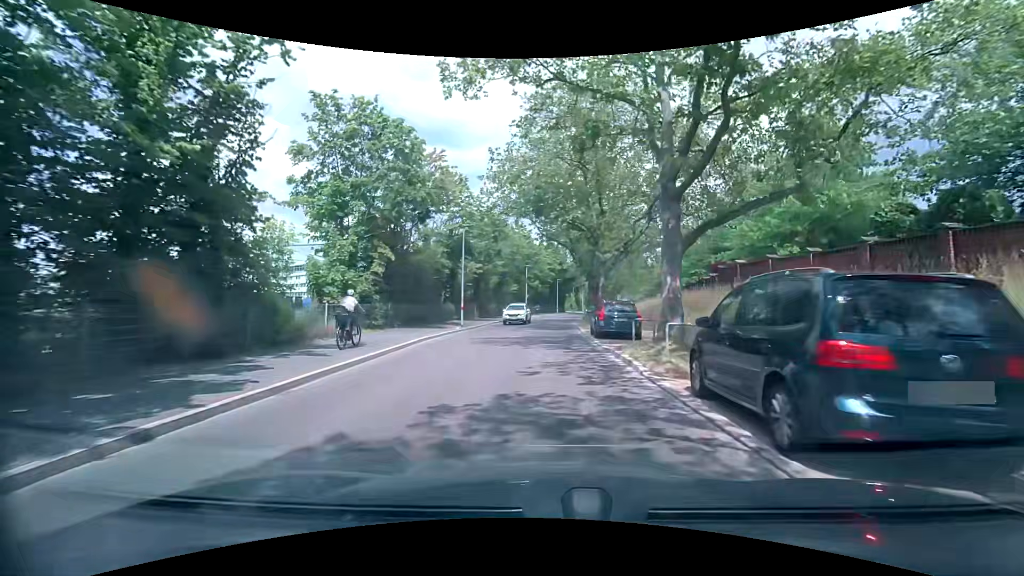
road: tertiary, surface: asphalt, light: Day
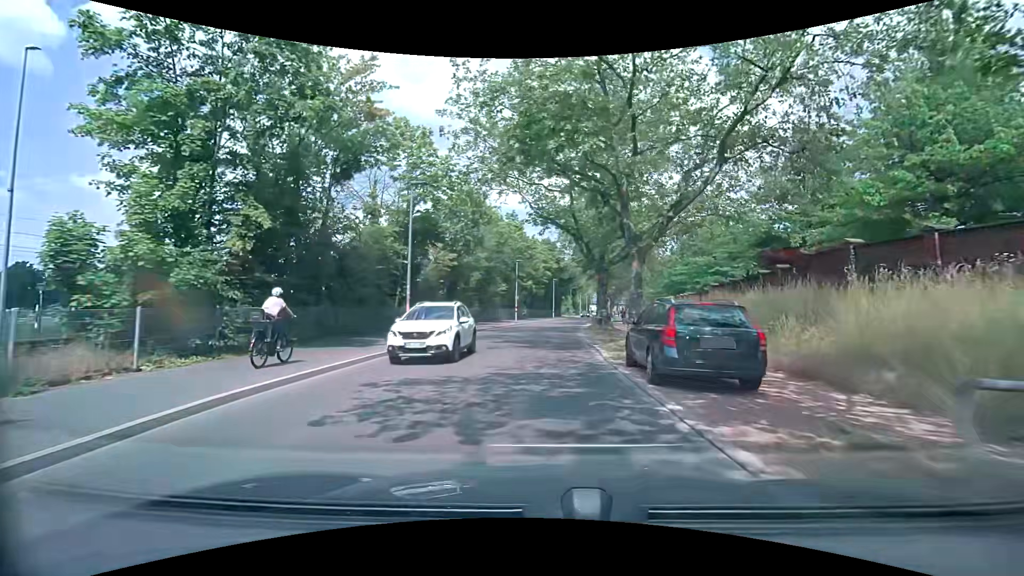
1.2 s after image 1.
(0.0, +10.9) m; 0°
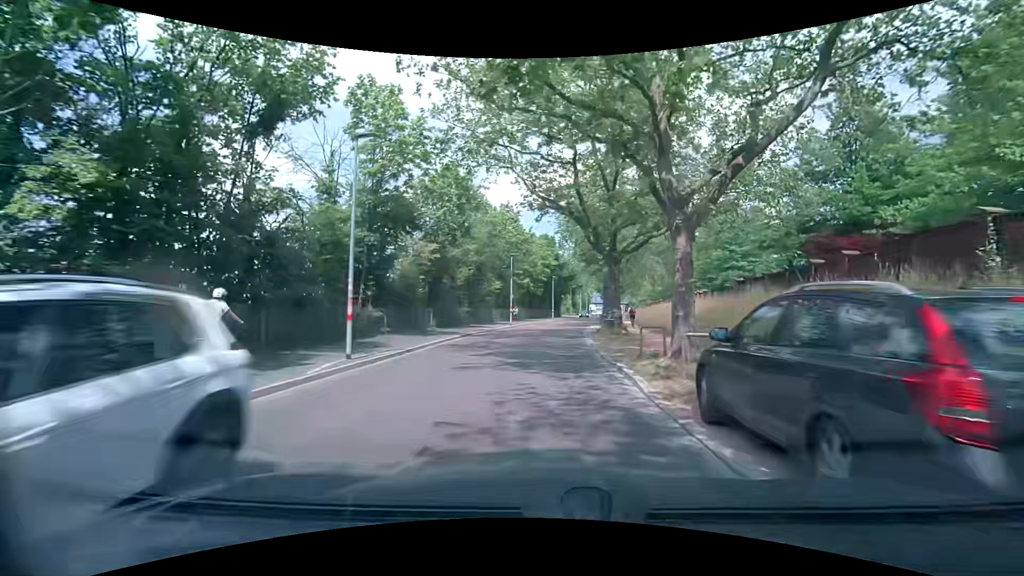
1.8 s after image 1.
(0.0, +5.5) m; -1°
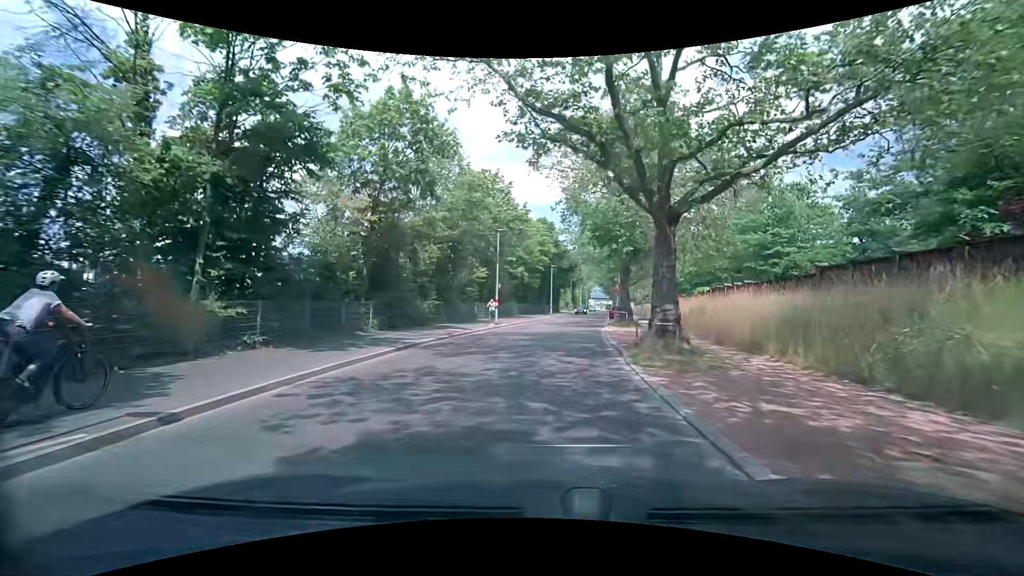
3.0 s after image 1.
(+0.2, +10.7) m; 0°
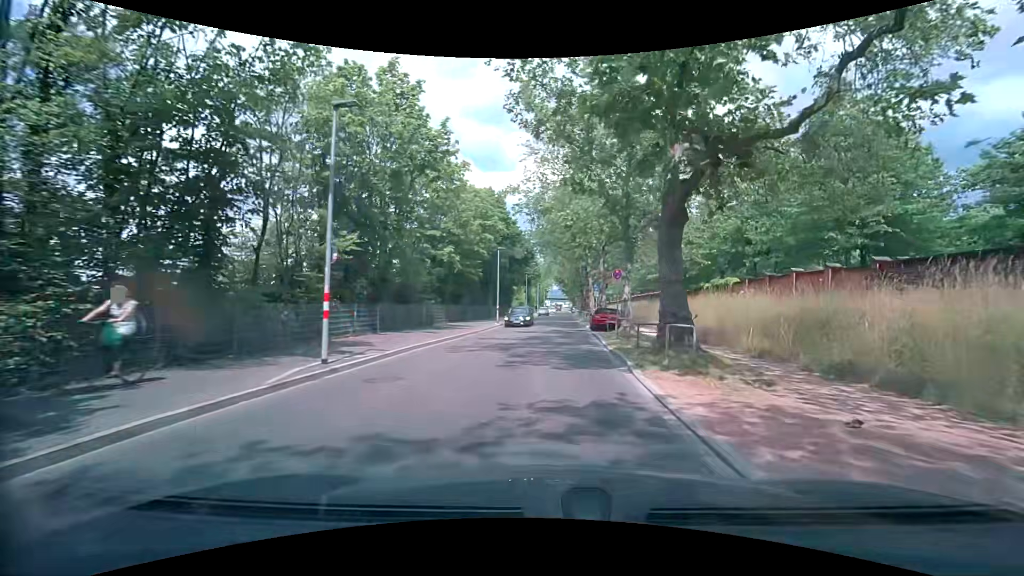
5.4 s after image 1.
(+1.3, +20.1) m; +7°
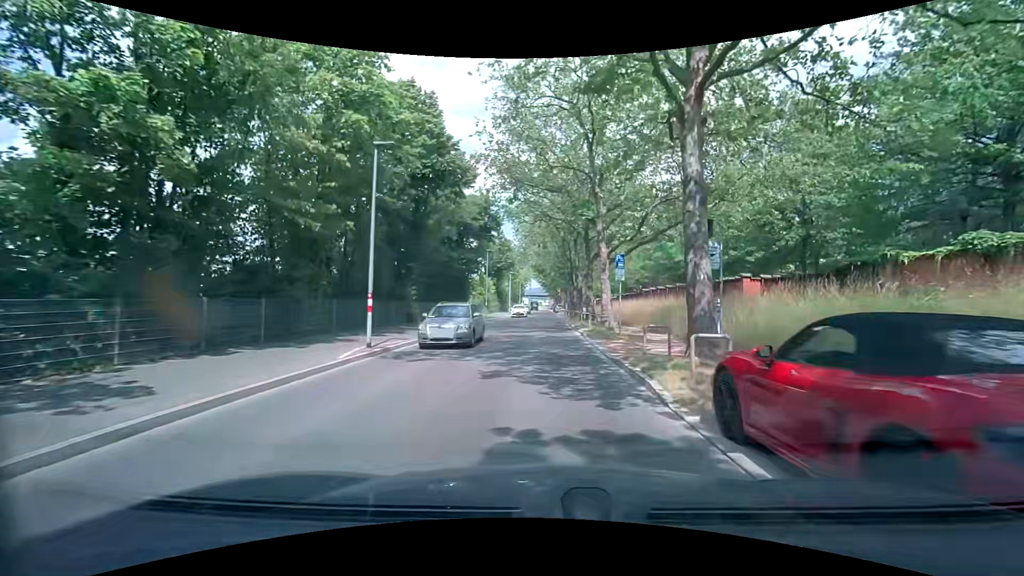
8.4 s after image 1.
(+0.4, +25.7) m; +3°
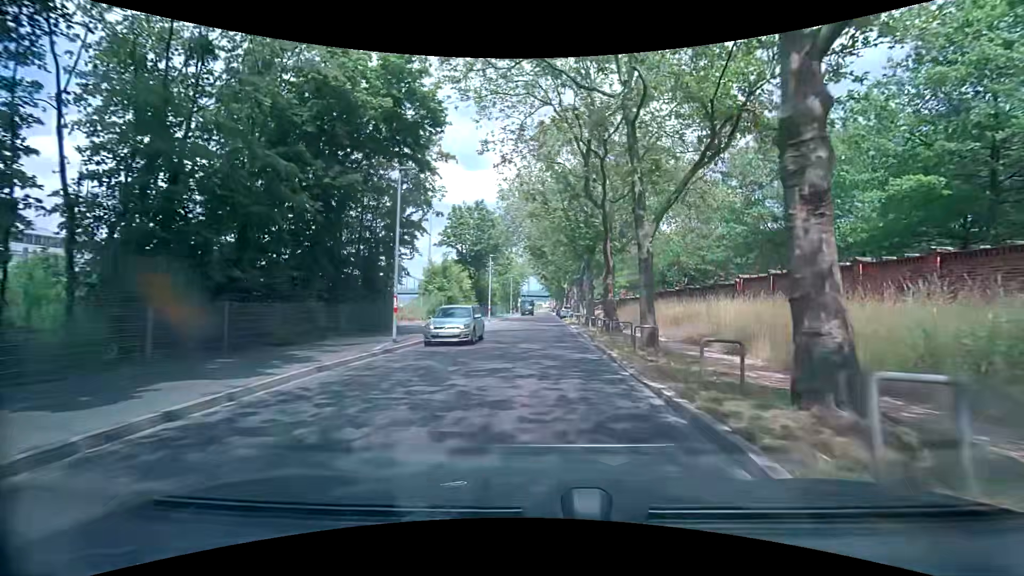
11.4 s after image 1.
(-0.5, +26.8) m; -1°
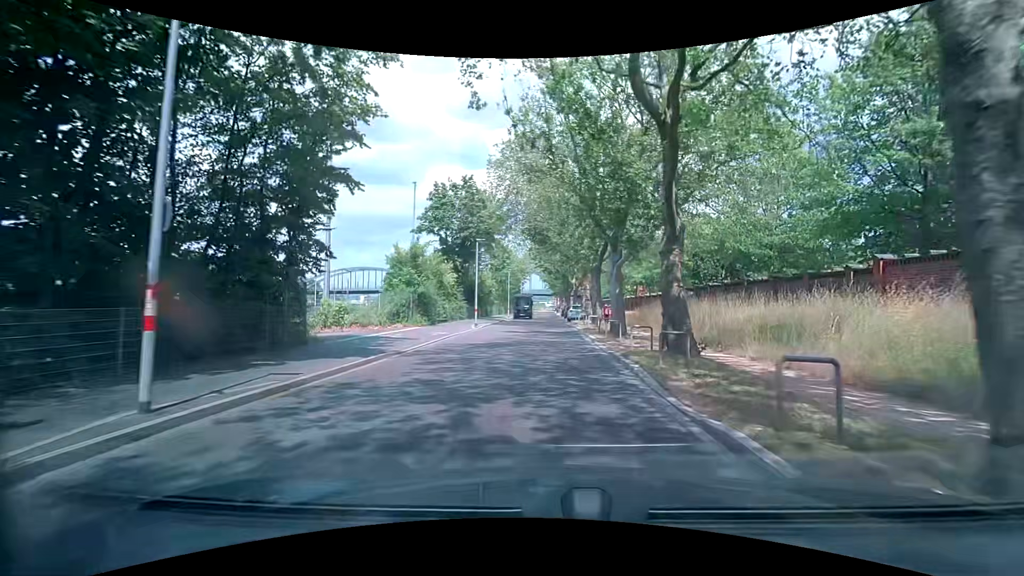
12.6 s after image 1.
(-0.1, +10.9) m; -1°
(0, +10) (0, +20) (0, +30) (0, +40) (0, +50) (0, +60) (0, +70) (0, +80) (0, +90) (0, +100) m
